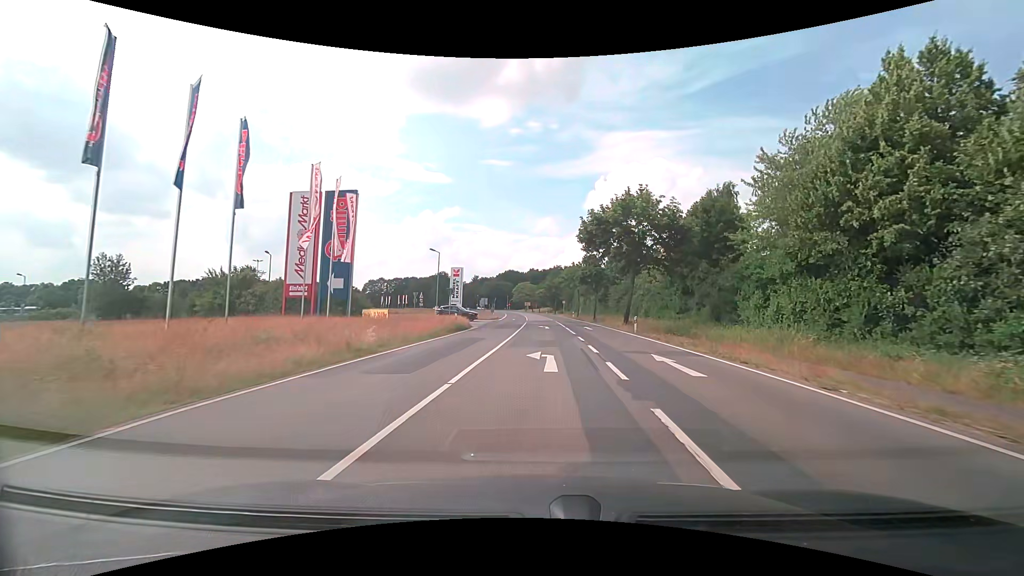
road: tertiary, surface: asphalt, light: Day
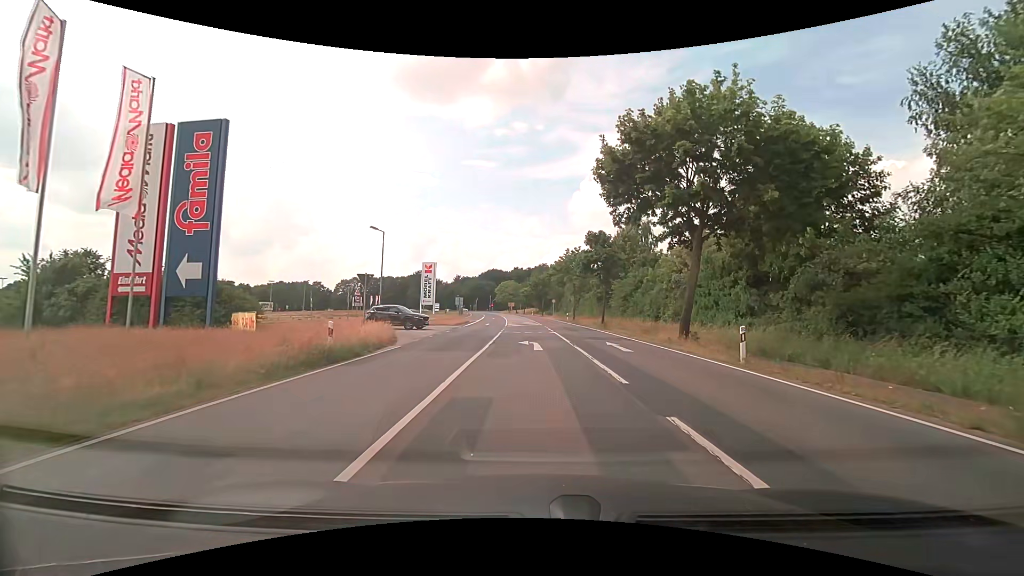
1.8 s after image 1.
(+0.3, +18.2) m; +2°
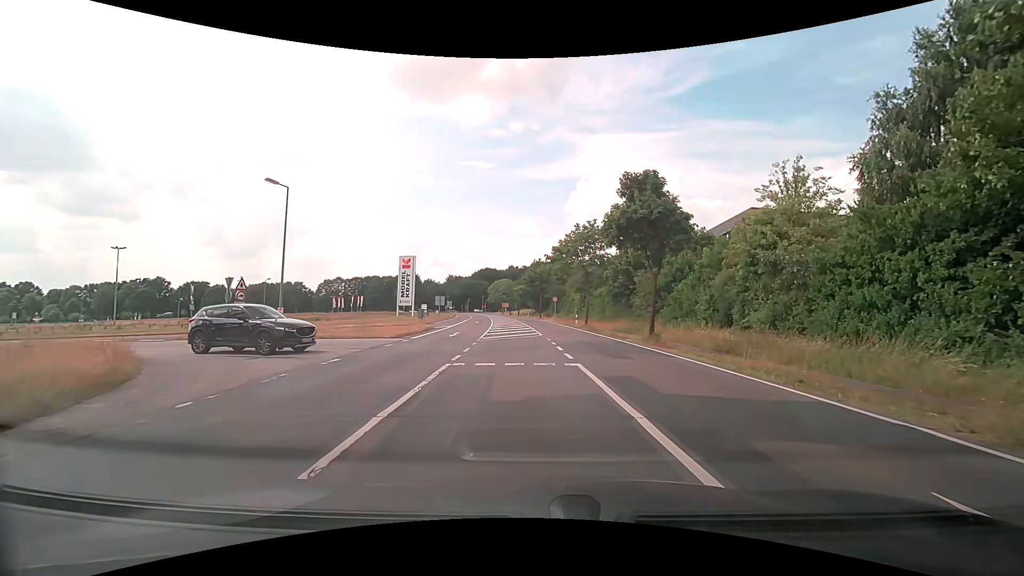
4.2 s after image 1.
(+0.1, +17.6) m; +1°
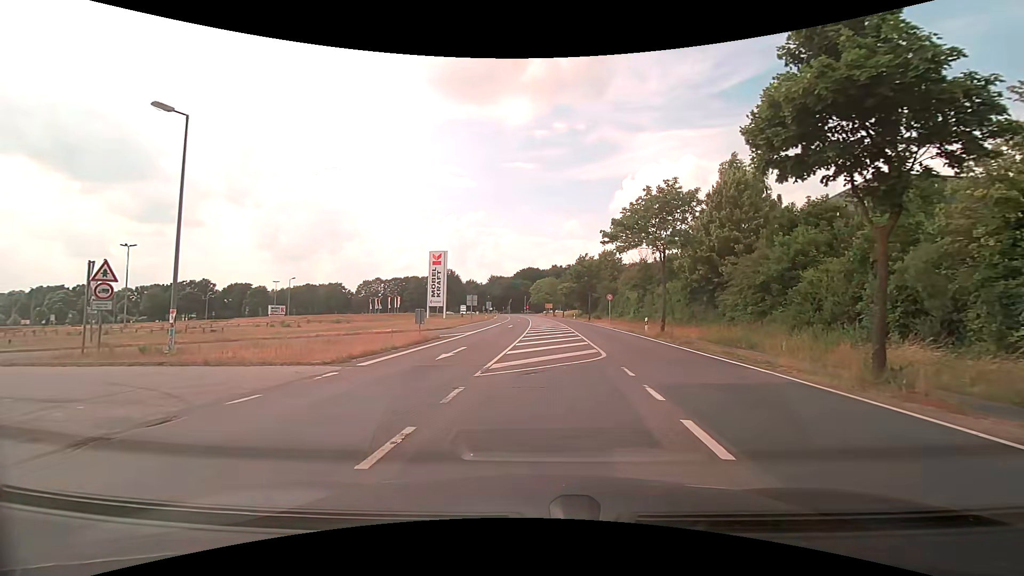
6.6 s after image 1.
(-0.3, +12.2) m; -6°
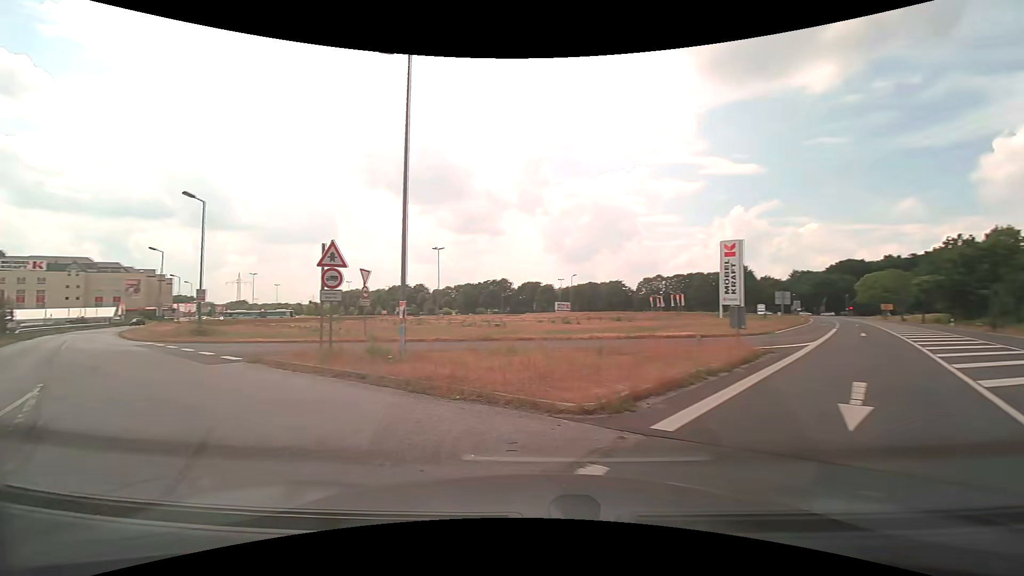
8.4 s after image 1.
(-1.6, +7.8) m; -31°
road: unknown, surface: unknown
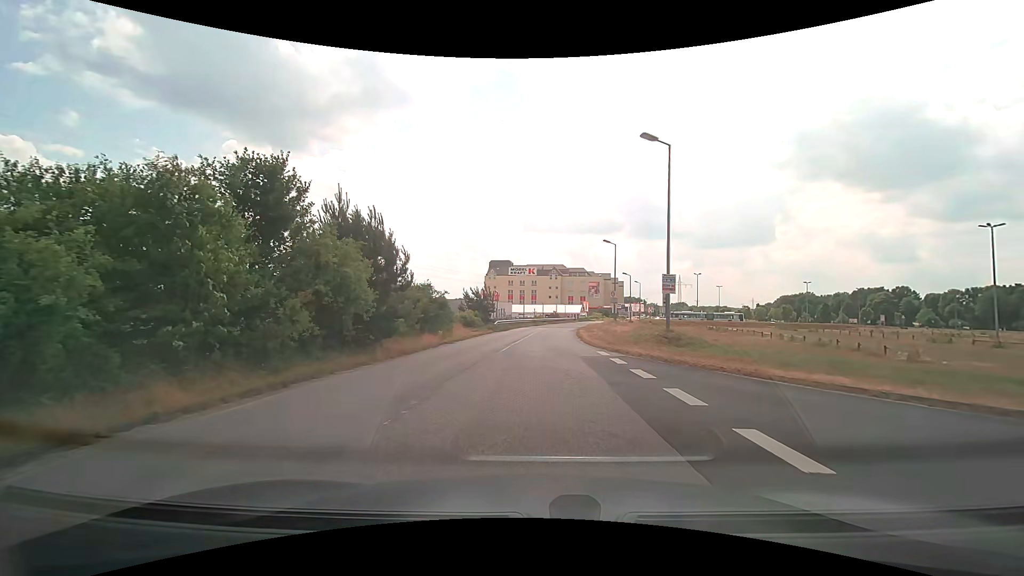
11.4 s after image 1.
(-8.5, +13.2) m; -48°
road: service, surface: asphalt
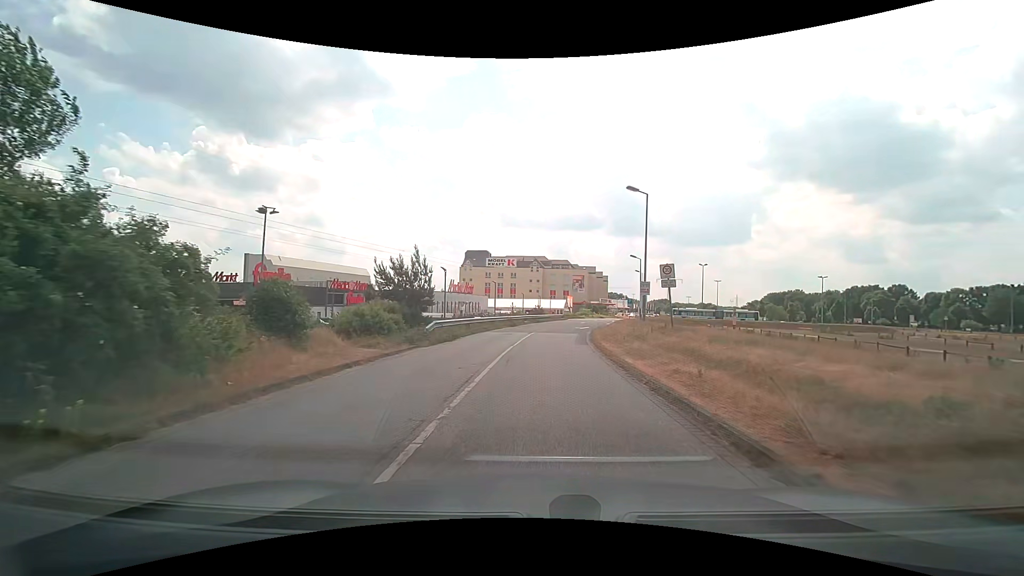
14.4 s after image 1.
(+0.3, +22.0) m; +2°
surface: paving_stones
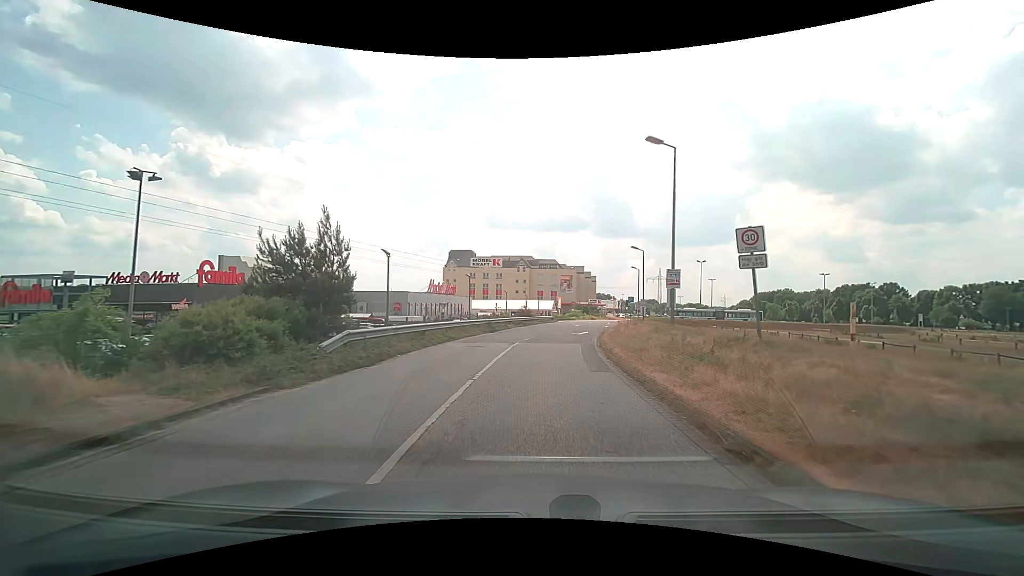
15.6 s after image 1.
(+0.2, +9.3) m; +2°
(0, +10) (+1, +20) (+2, +30) (+4, +40) (+6, +49) (+8, +59) (+10, +69) (+11, +79) (+13, +89) (+15, +99) m
